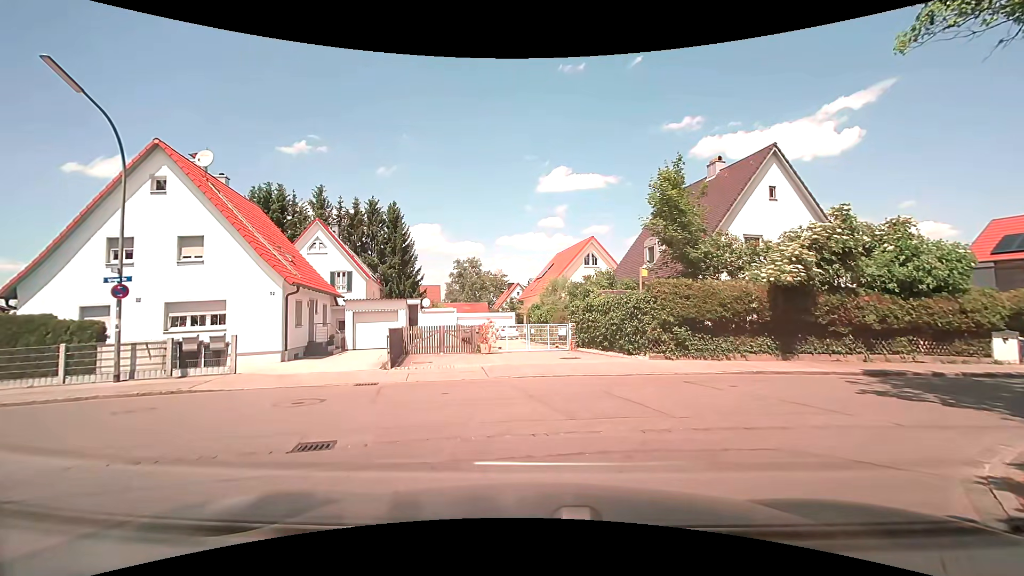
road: residential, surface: asphalt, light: Day
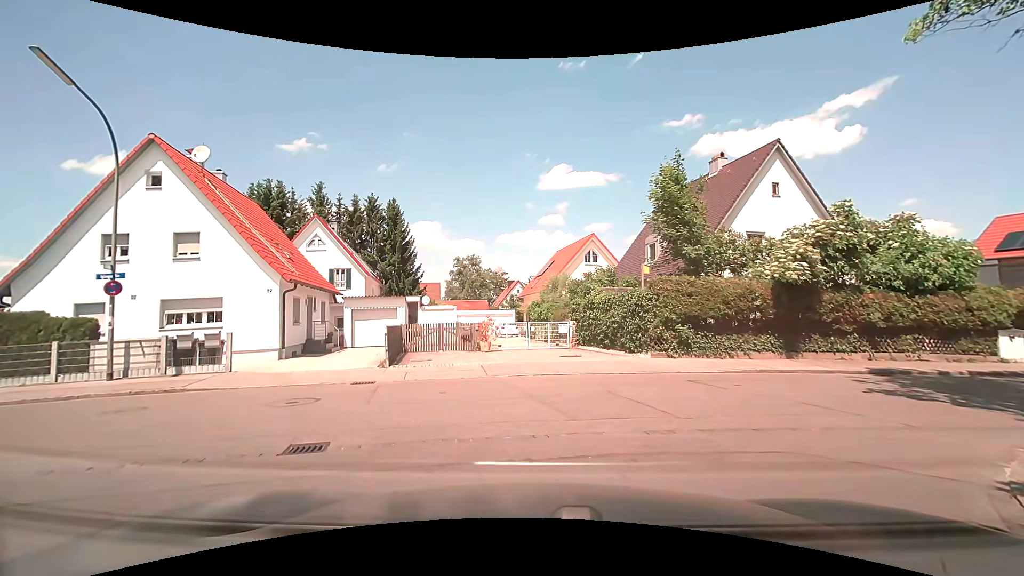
(0.0, +0.2) m; 0°
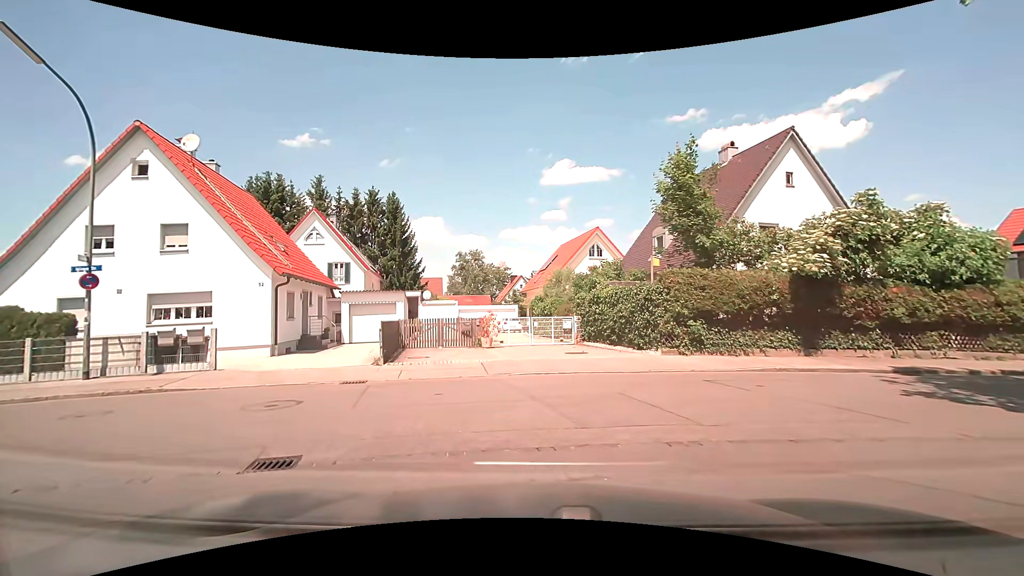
(0.0, +0.9) m; 0°
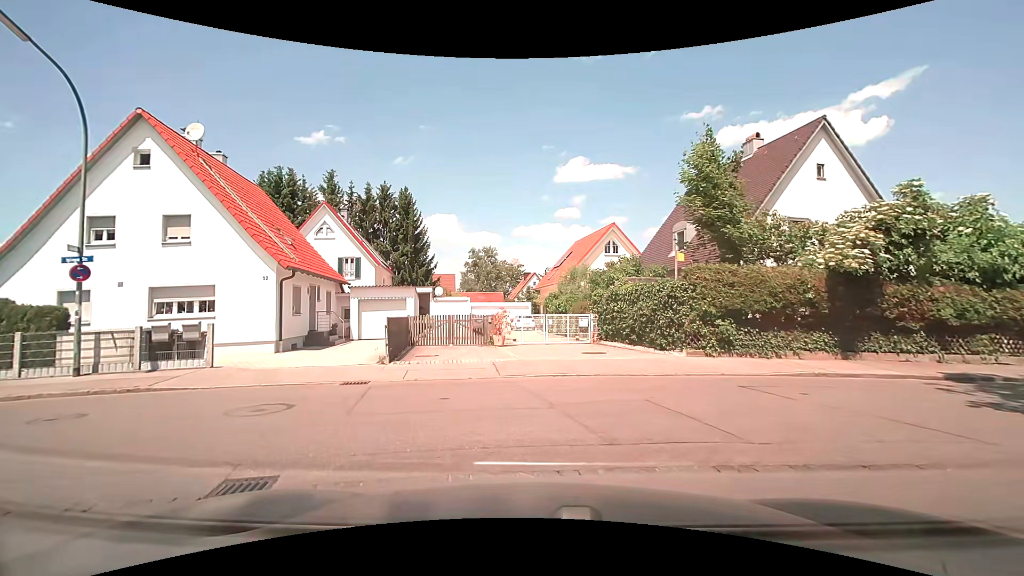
(0.0, +0.9) m; -1°
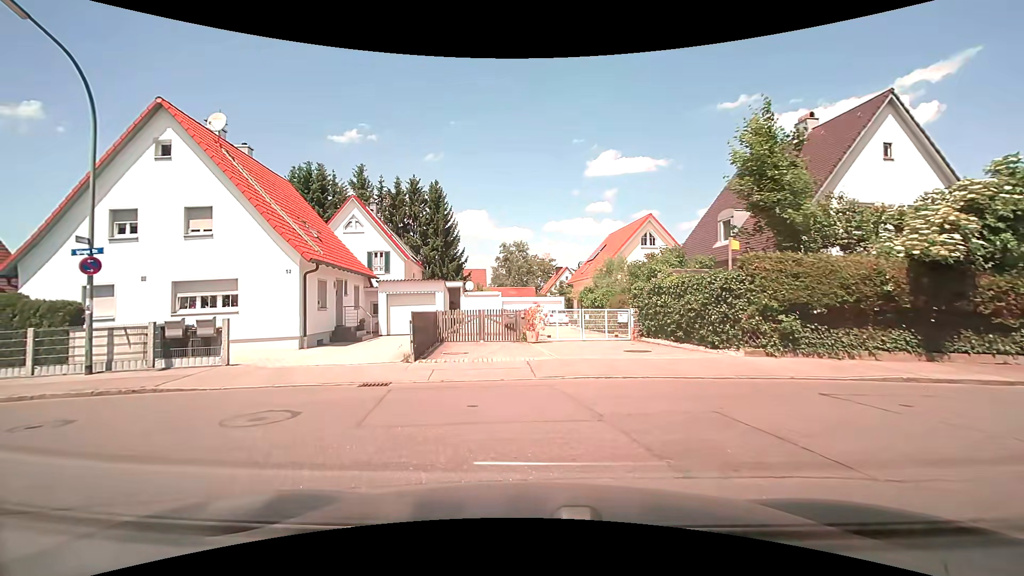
(0.0, +1.2) m; -3°
